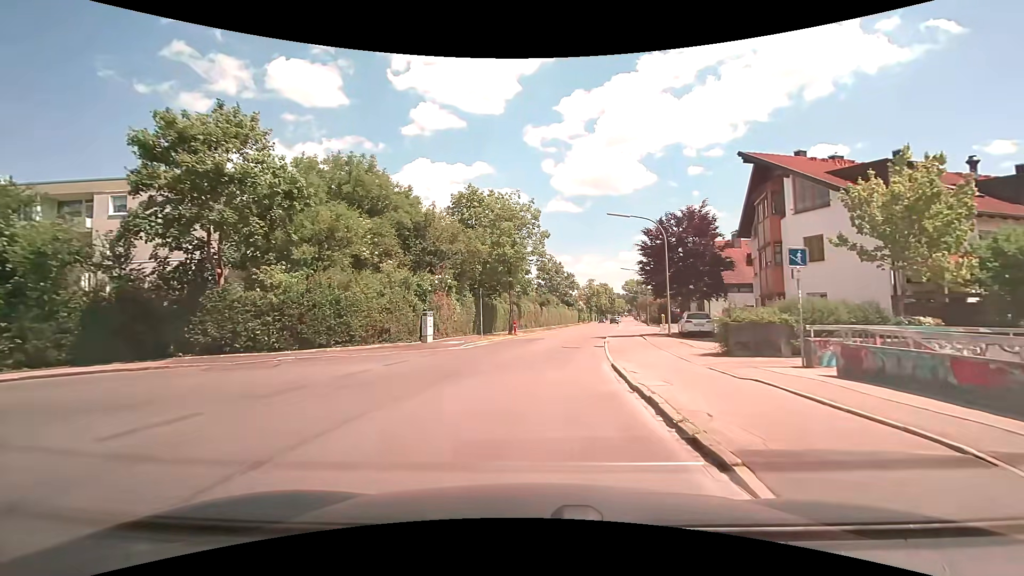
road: tertiary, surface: asphalt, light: Day
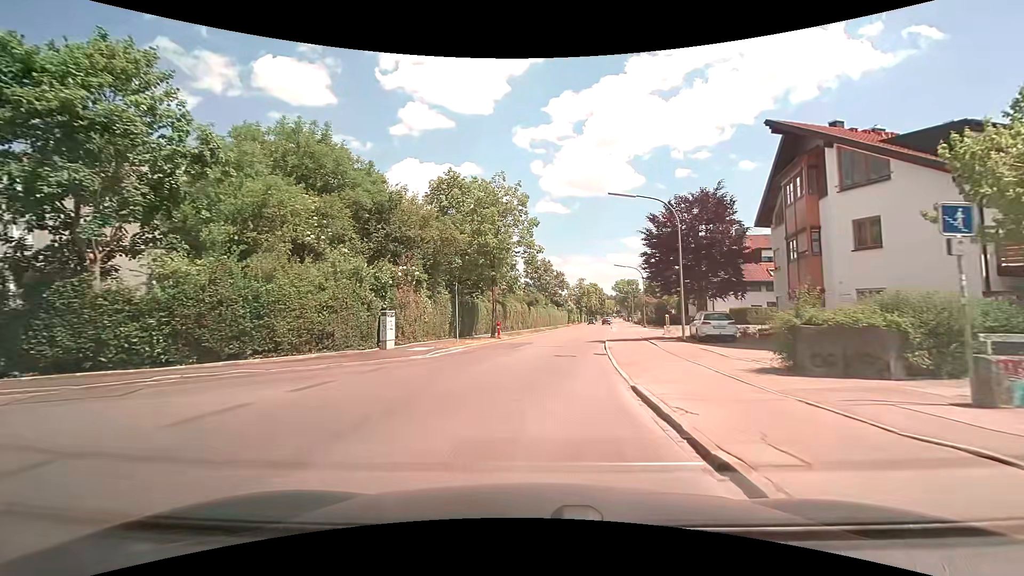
(+0.1, +5.0) m; +1°
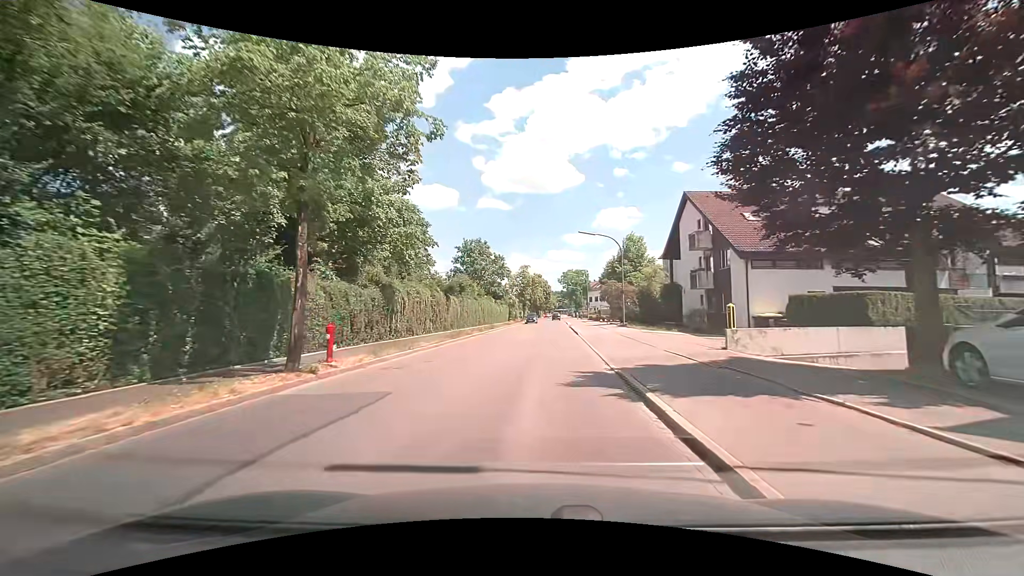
(+1.3, +20.4) m; +7°
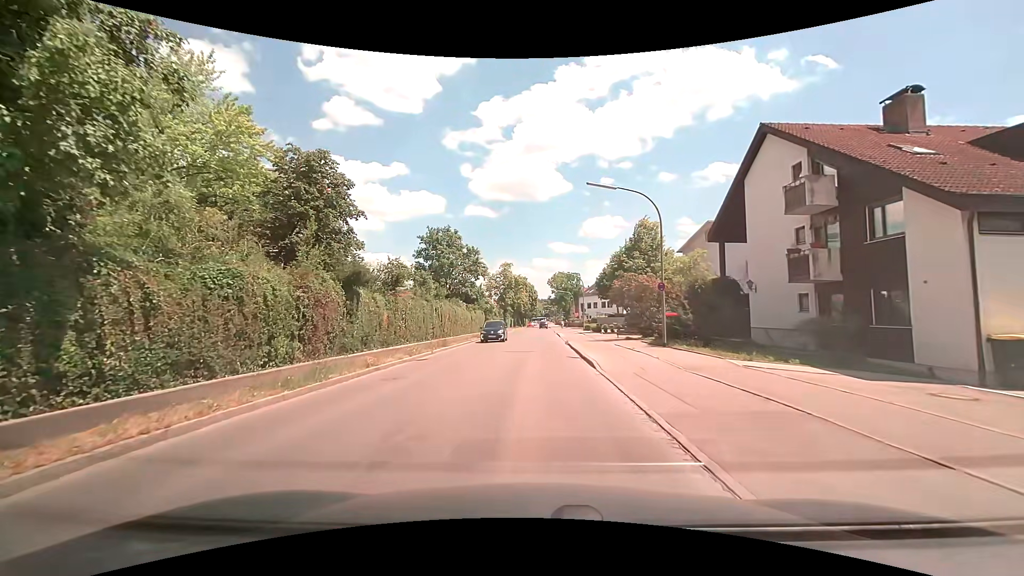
(+0.6, +15.6) m; +2°
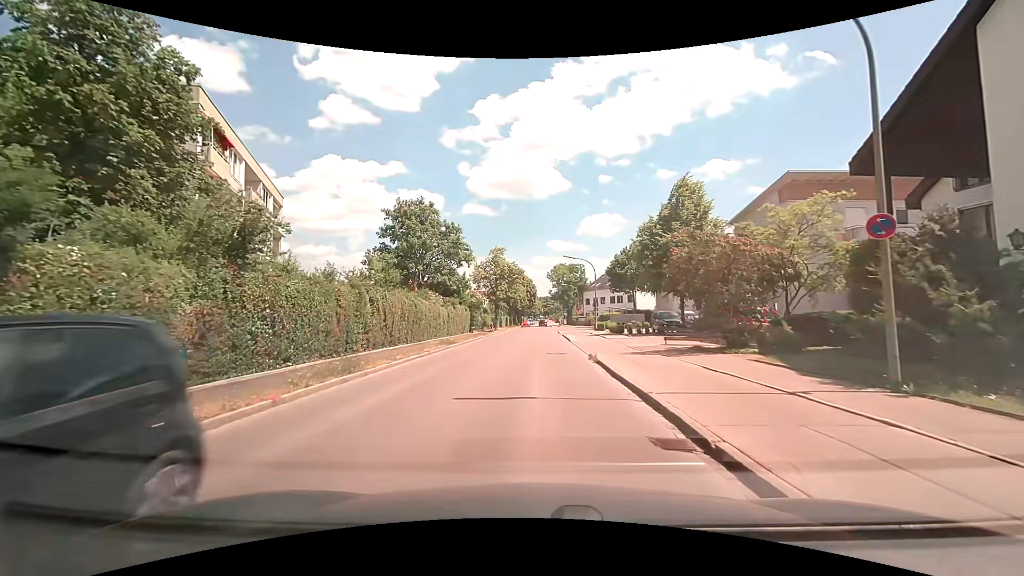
(0.0, +13.7) m; +1°
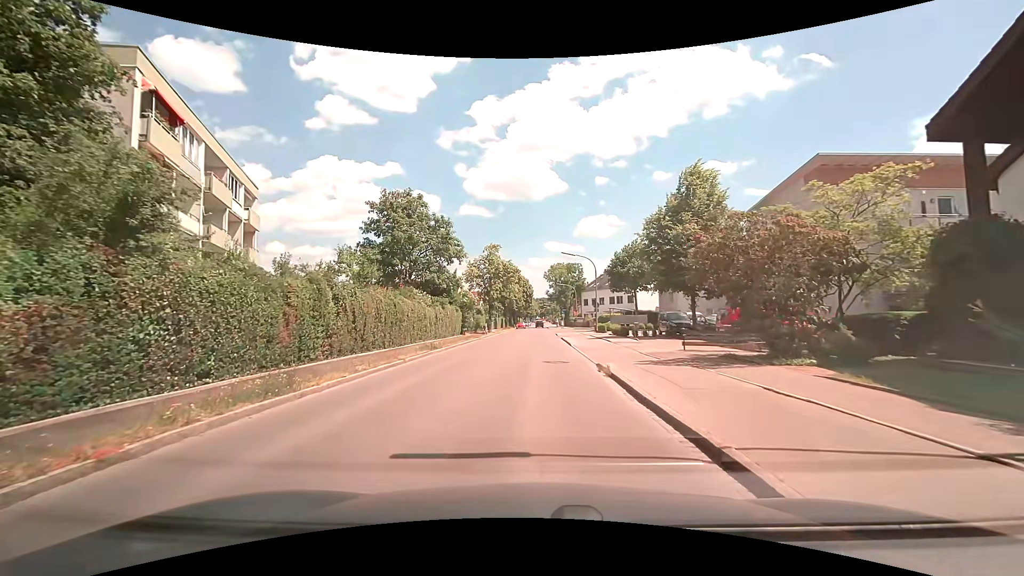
(0.0, +3.5) m; +1°
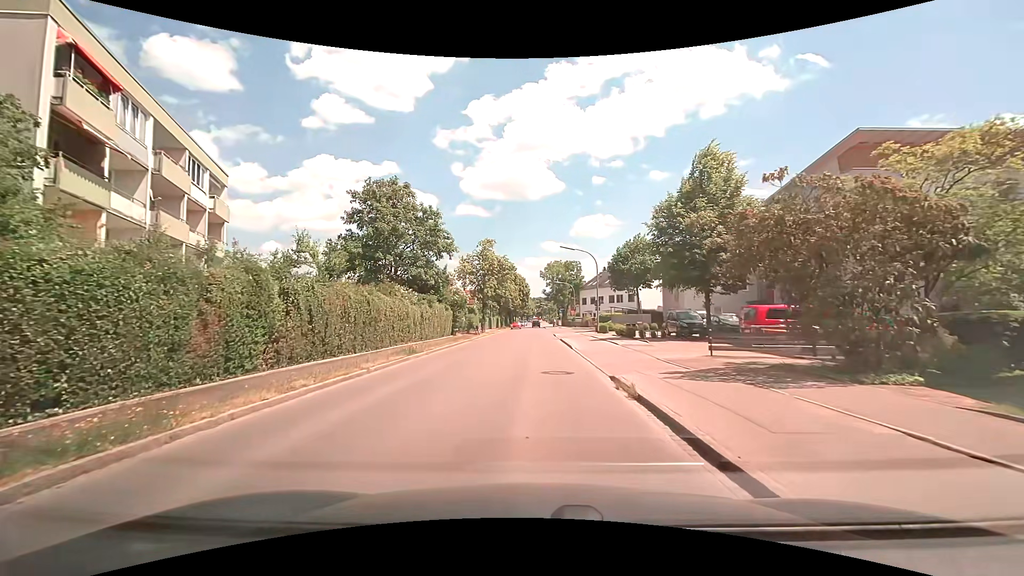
(0.0, +3.5) m; -1°
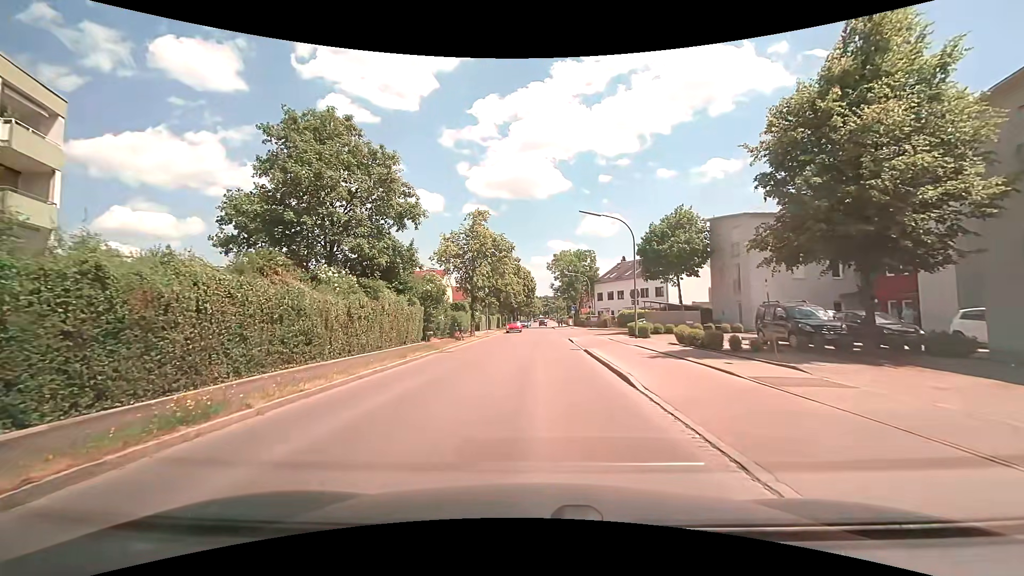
(+0.1, +13.7) m; 0°
(0, +10) (0, +20) (0, +30) (0, +40) (0, +50) (0, +60) (0, +70) (0, +80) (0, +90) (0, +100) m
